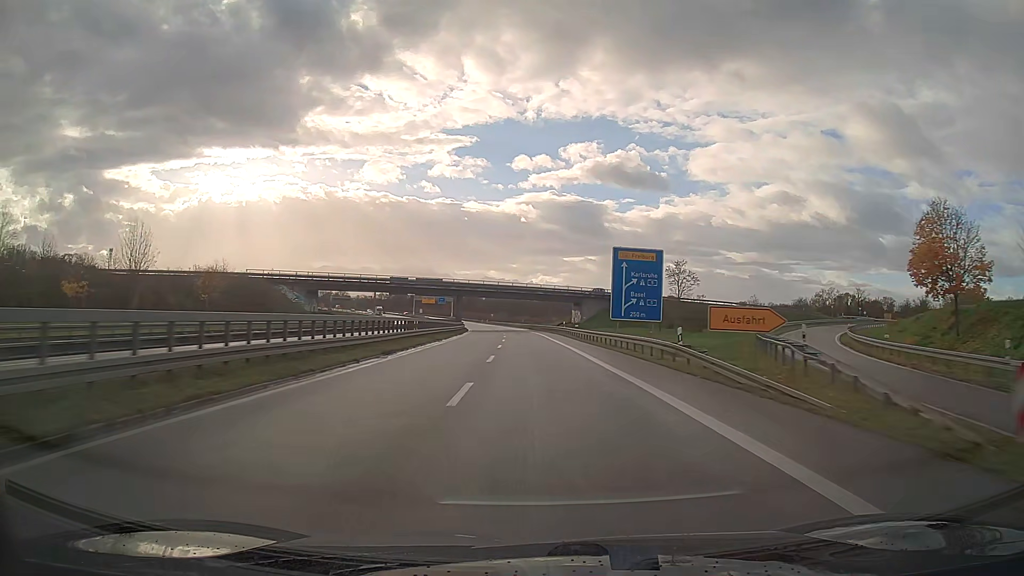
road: trunk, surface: asphalt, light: Day
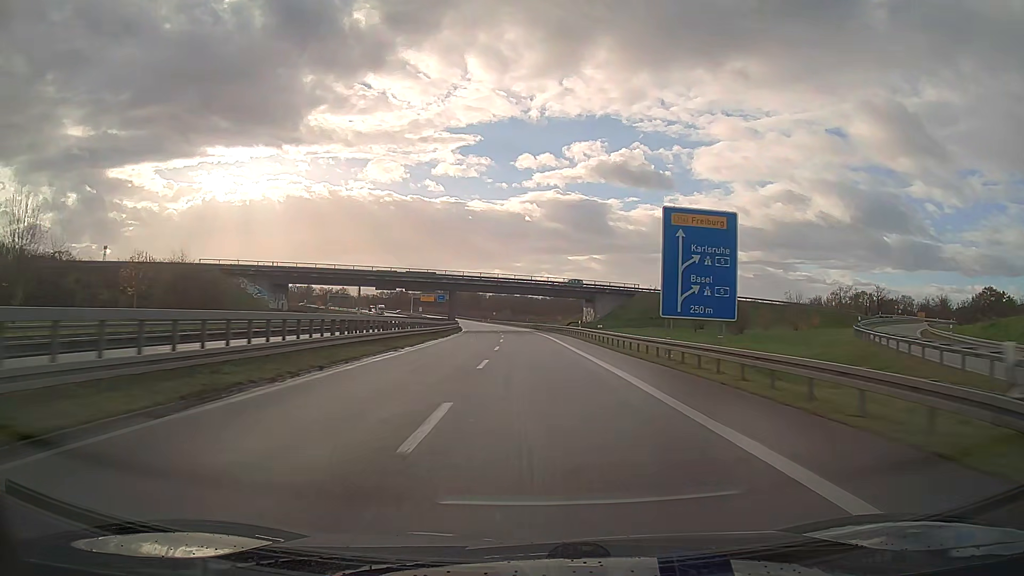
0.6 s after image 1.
(-0.1, +15.5) m; 0°
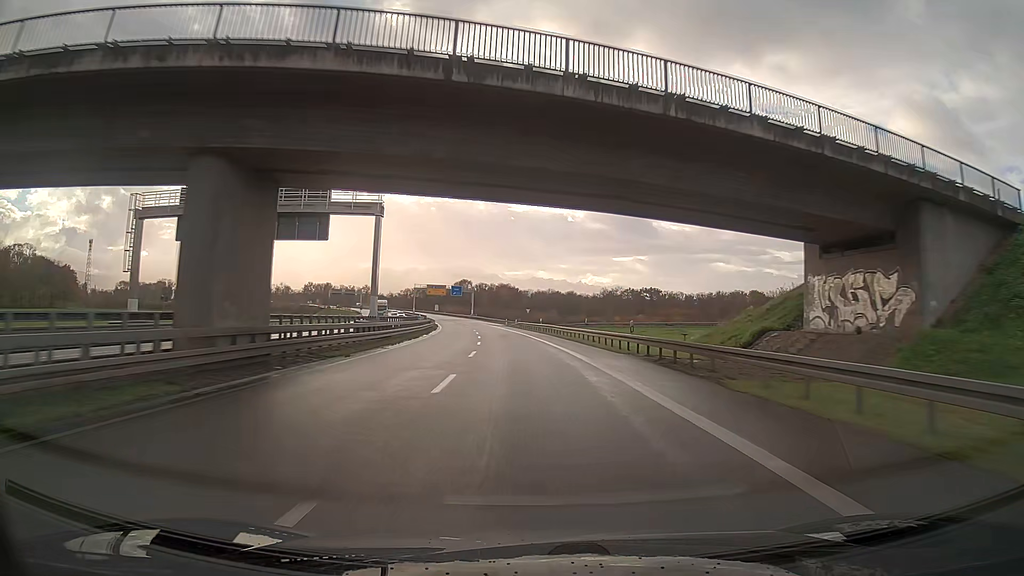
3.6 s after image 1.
(-2.1, +77.0) m; -4°
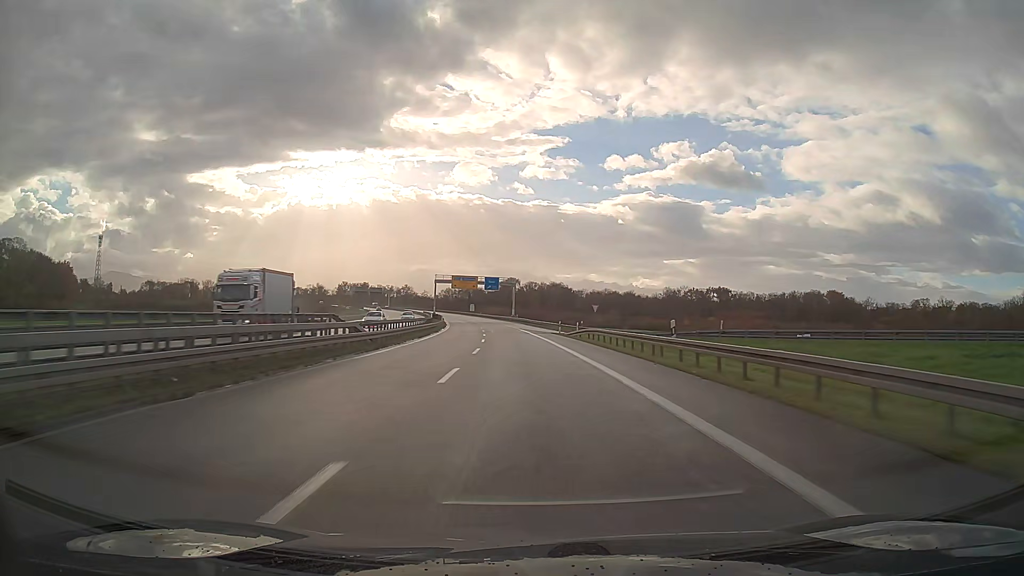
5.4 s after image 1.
(-1.7, +45.8) m; -5°
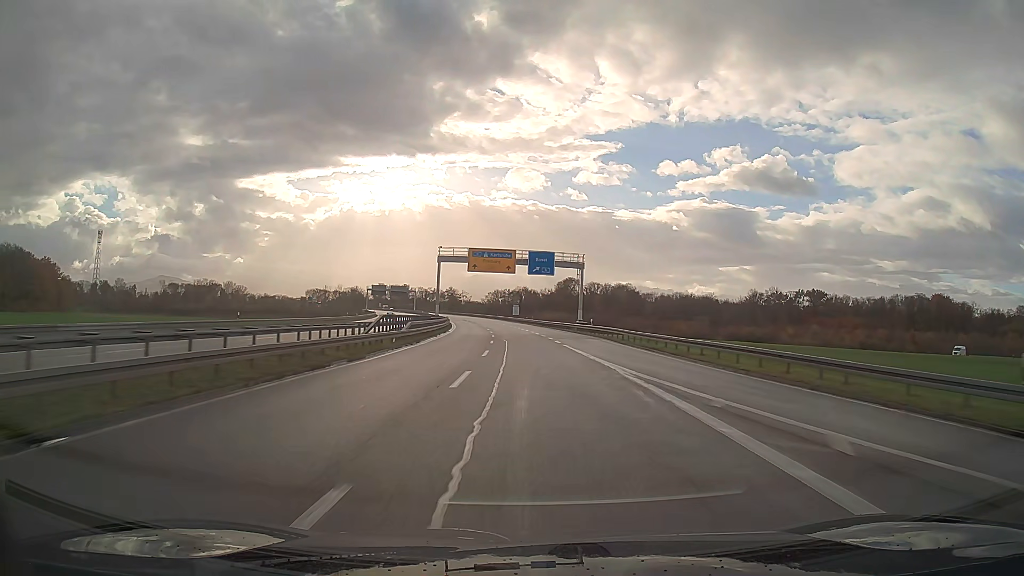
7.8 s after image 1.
(-2.6, +60.0) m; -5°
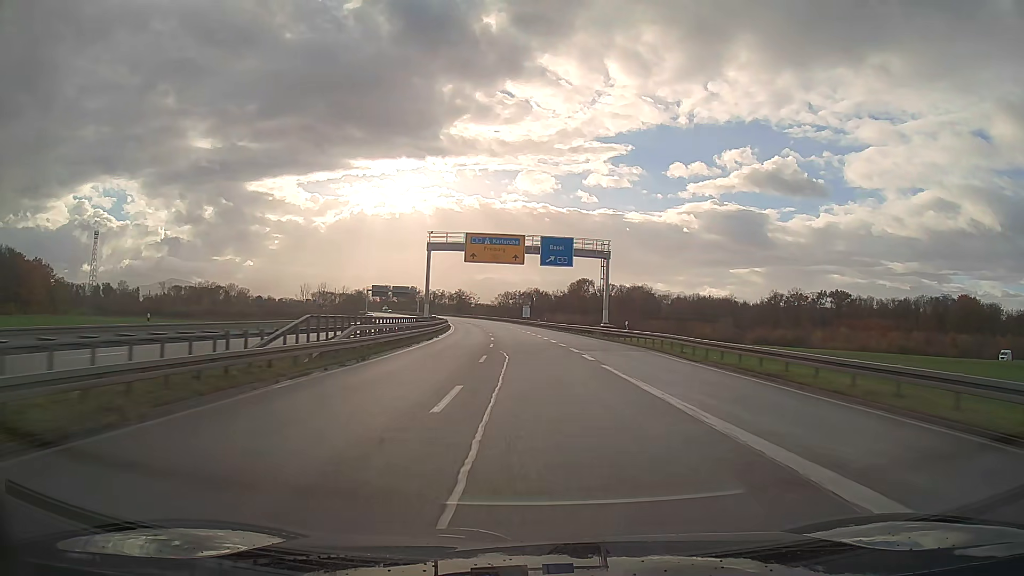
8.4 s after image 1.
(-0.1, +14.9) m; -1°
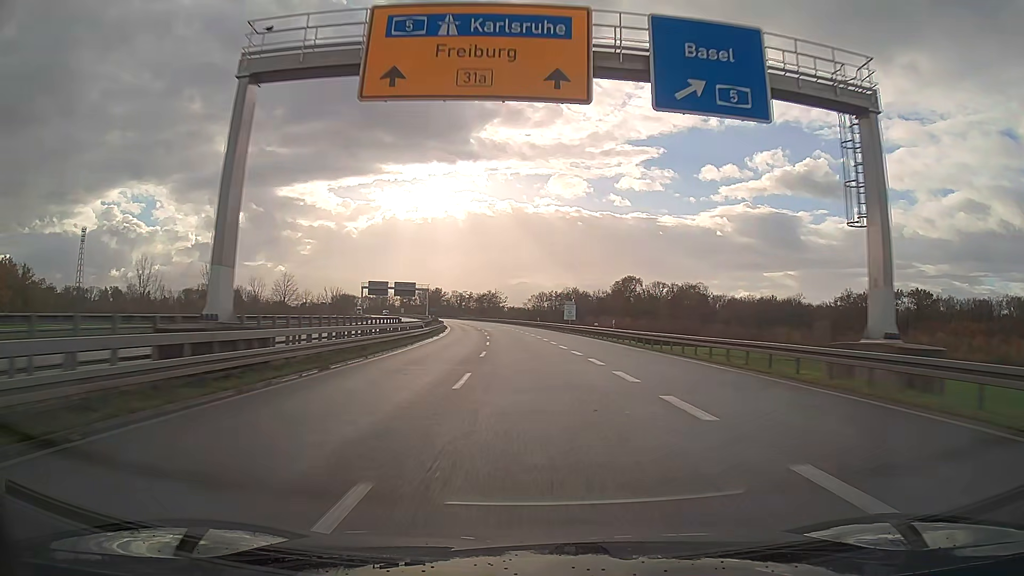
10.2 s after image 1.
(-1.1, +44.3) m; -3°
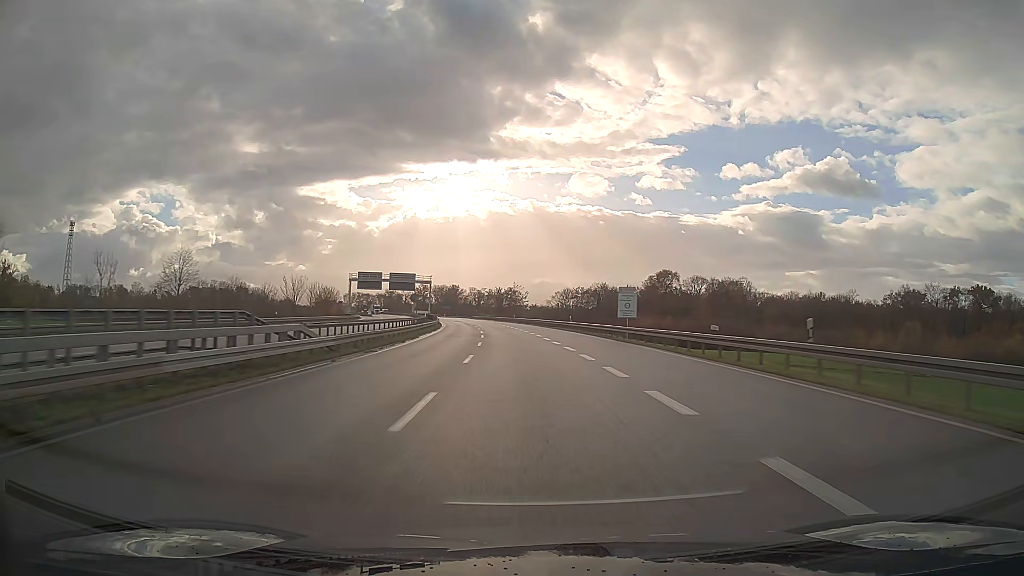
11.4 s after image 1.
(-0.5, +29.4) m; -2°
(0, +10) (0, +20) (-1, +30) (-1, +40) (-2, +50) (-3, +60) (-4, +70) (-5, +80) (-6, +90) (-7, +100) m
